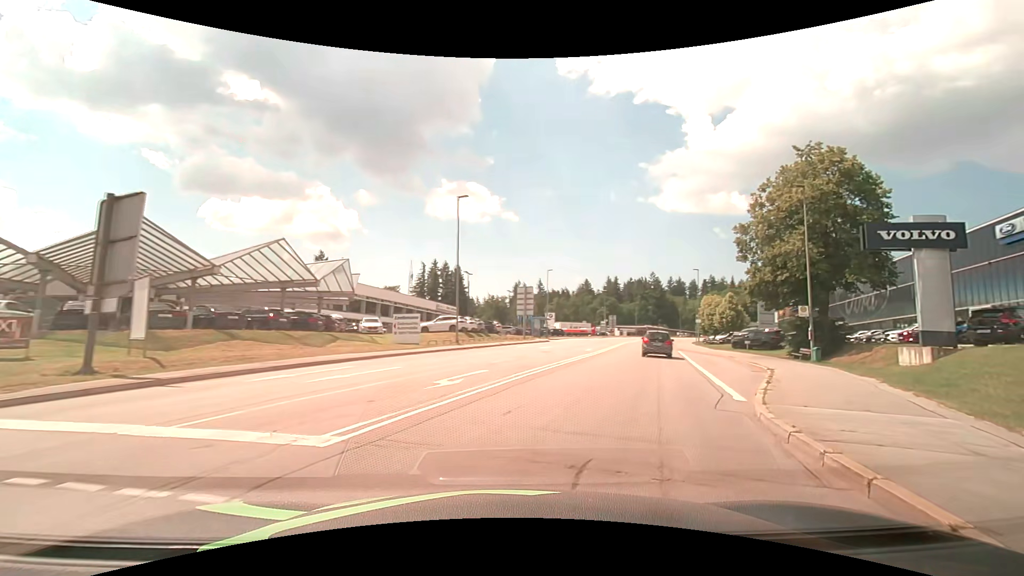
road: secondary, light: Day
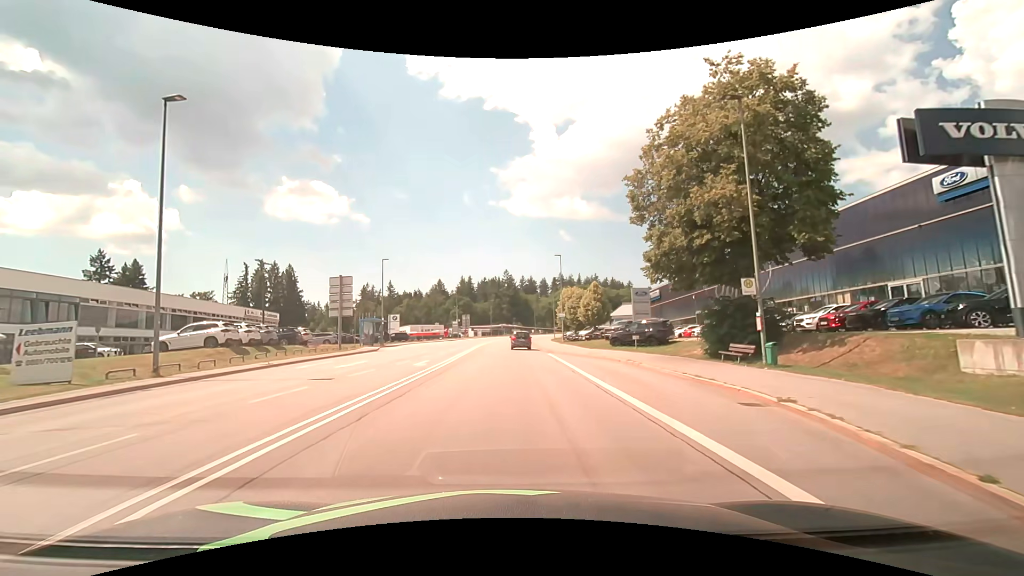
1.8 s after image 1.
(+2.9, +14.0) m; +16°
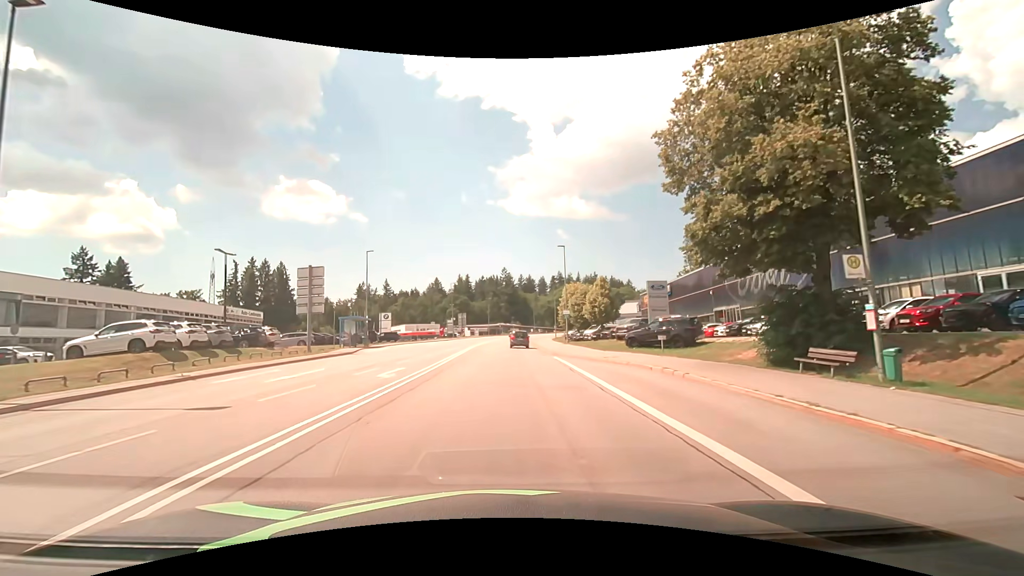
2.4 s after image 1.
(0.0, +5.9) m; 0°
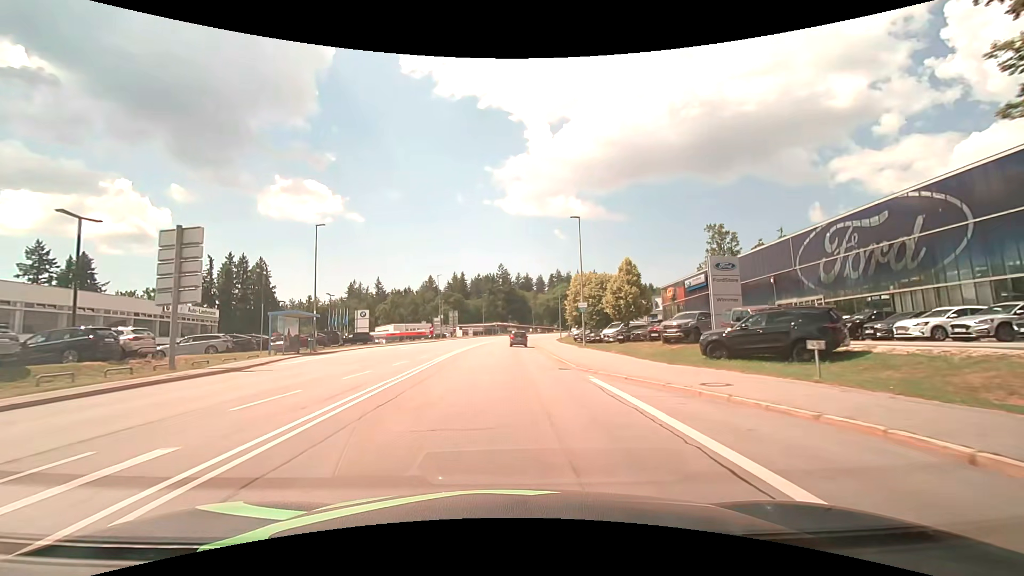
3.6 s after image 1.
(+0.1, +13.6) m; +1°
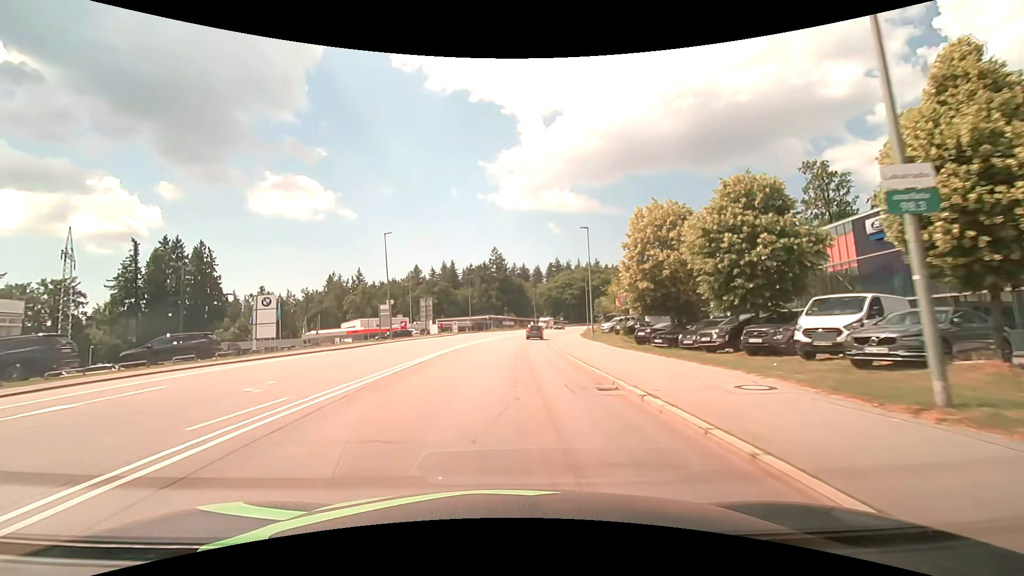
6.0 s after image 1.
(-0.1, +32.1) m; 0°
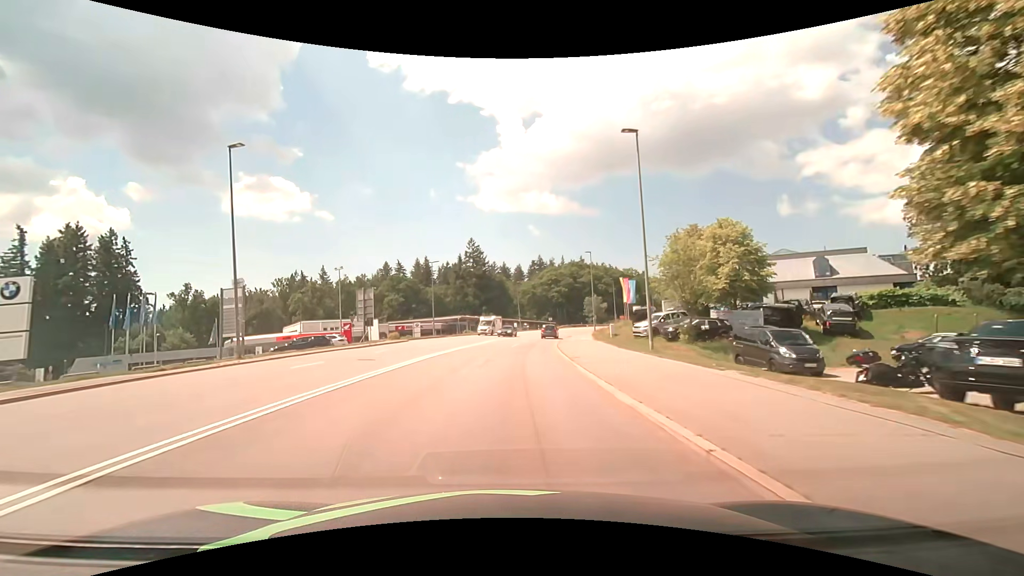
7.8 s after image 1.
(+0.5, +23.6) m; +3°
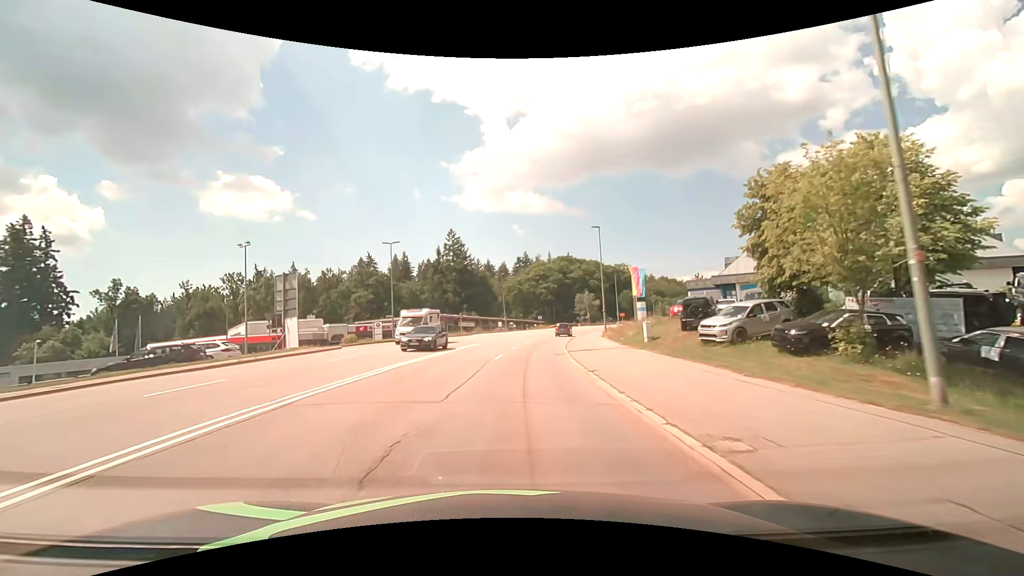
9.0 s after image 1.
(+0.2, +15.5) m; +2°
